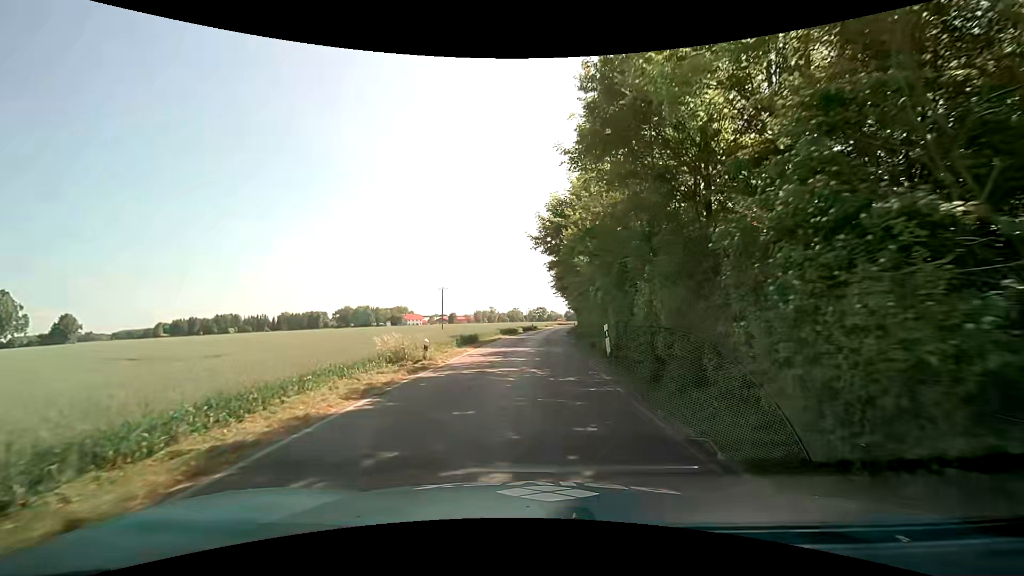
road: unclassified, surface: asphalt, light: Day
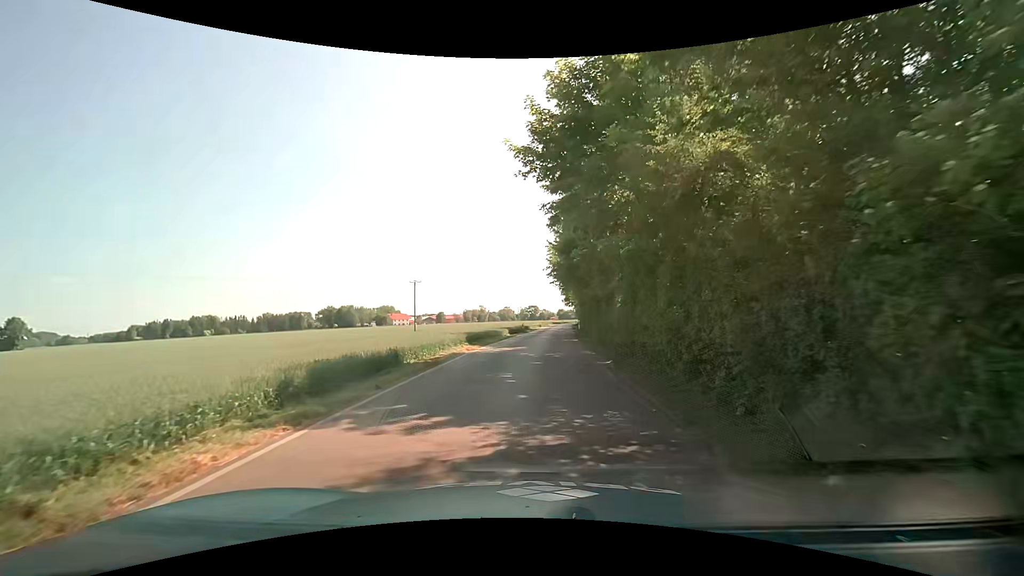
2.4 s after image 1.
(+0.4, +18.4) m; +2°
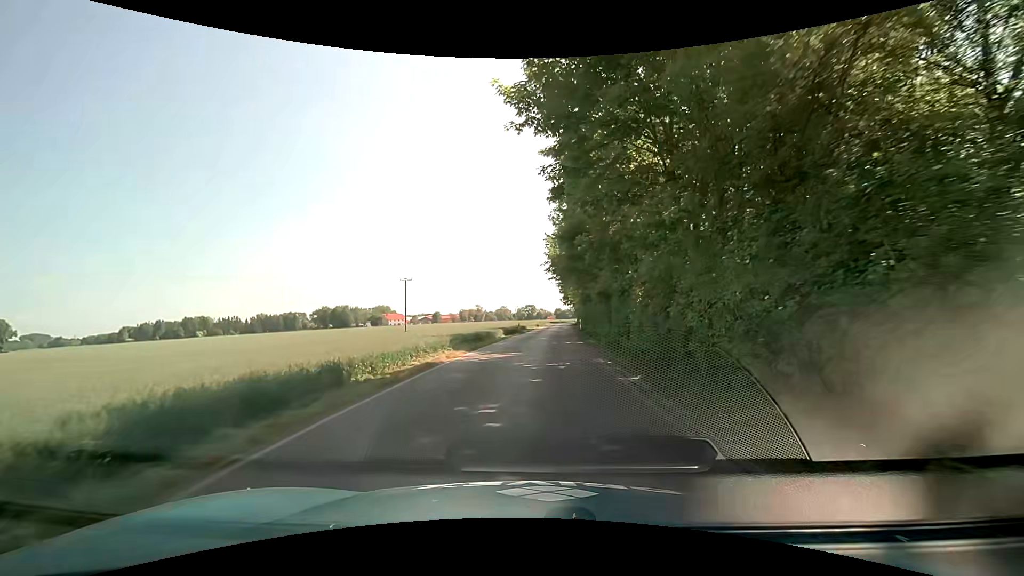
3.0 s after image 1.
(0.0, +4.5) m; 0°
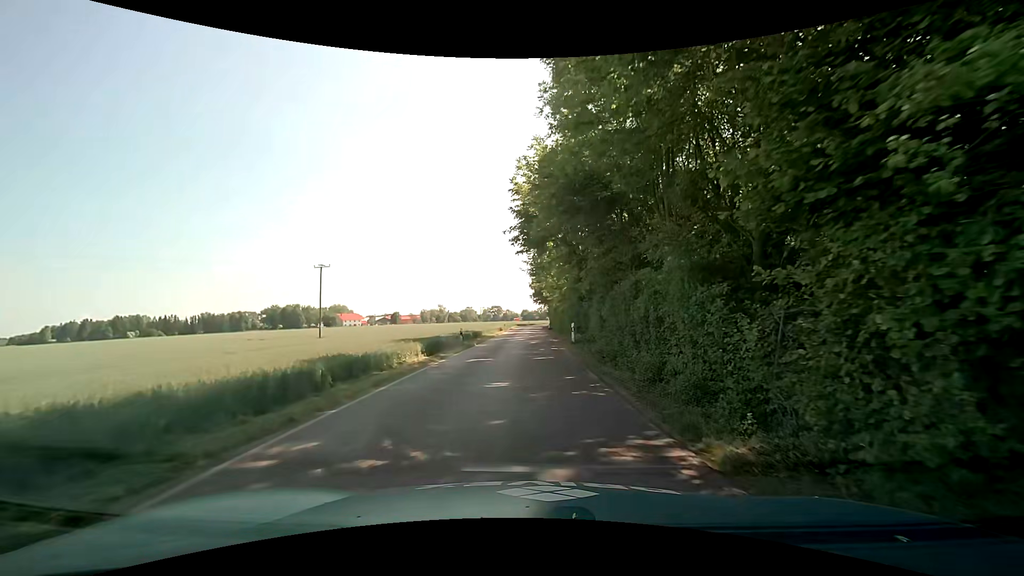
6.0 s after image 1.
(+0.6, +21.8) m; +4°
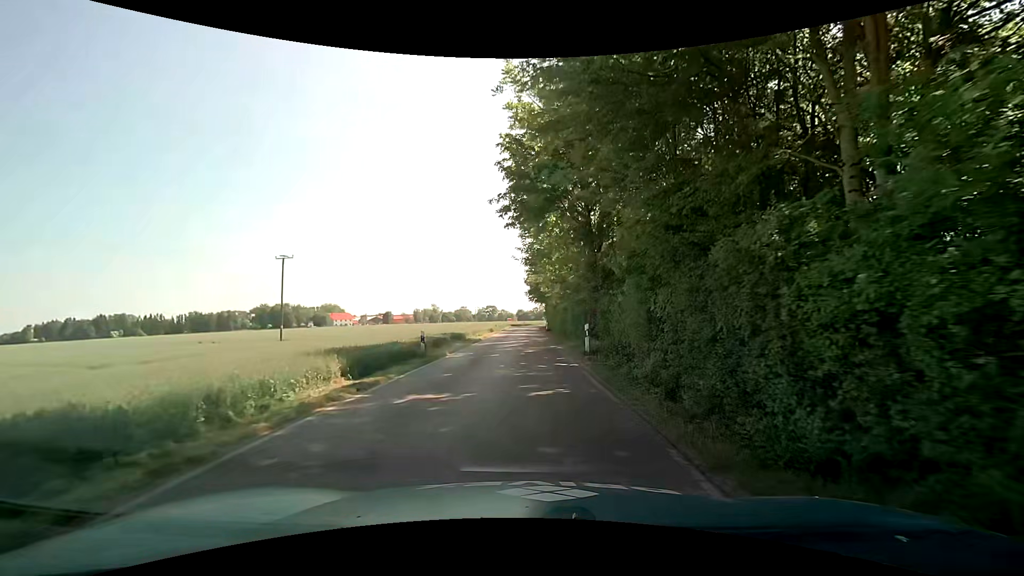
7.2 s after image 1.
(0.0, +8.5) m; 0°
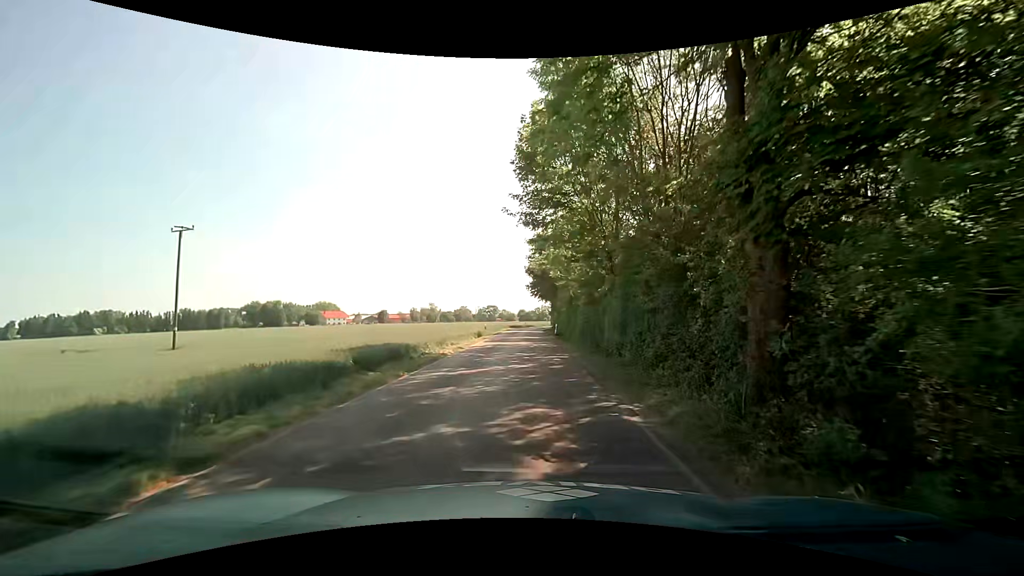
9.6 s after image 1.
(+0.2, +16.6) m; 0°
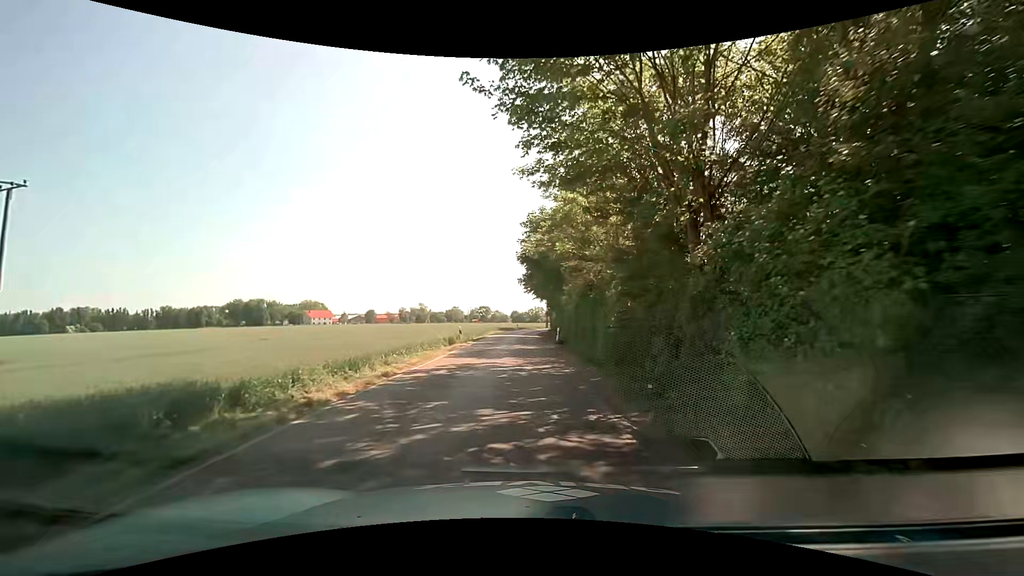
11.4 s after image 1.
(+0.3, +12.2) m; +1°
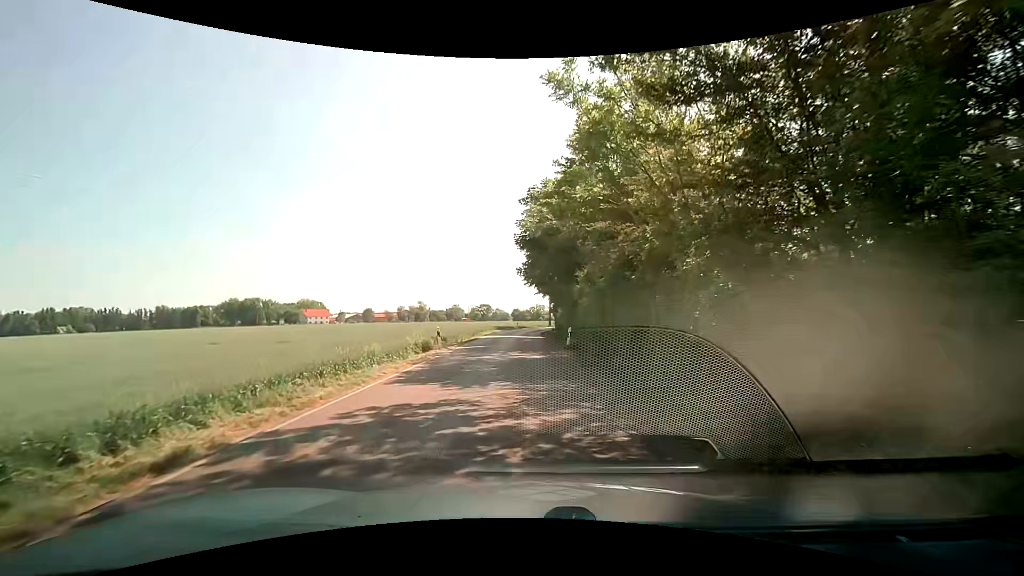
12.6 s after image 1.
(0.0, +8.0) m; -1°
(0, +10) (0, +20) (0, +30) (0, +40) (+1, +50) (+1, +60) (+2, +70) (+4, +80) (+6, +89) (+10, +99) m
